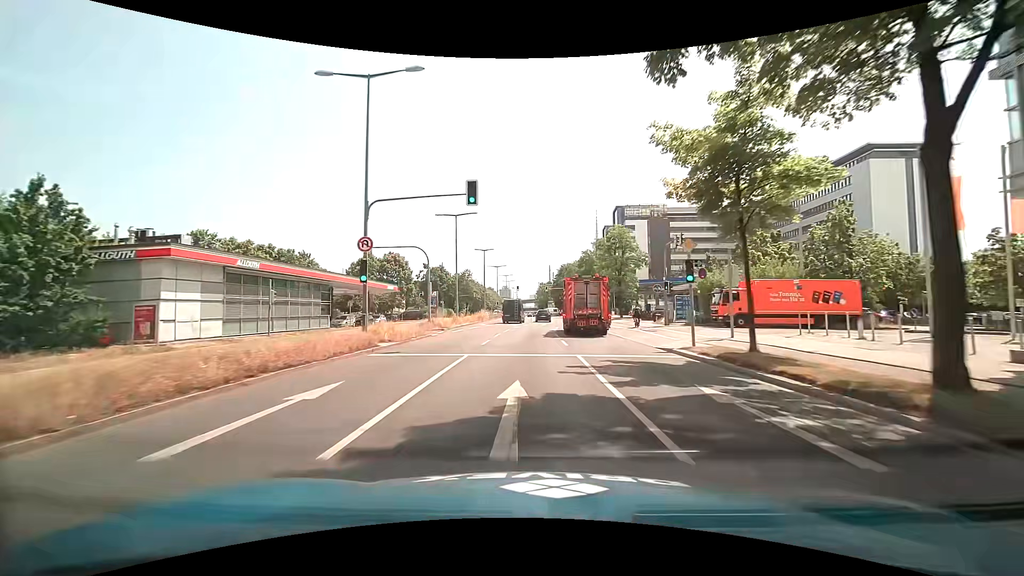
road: primary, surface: asphalt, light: Day
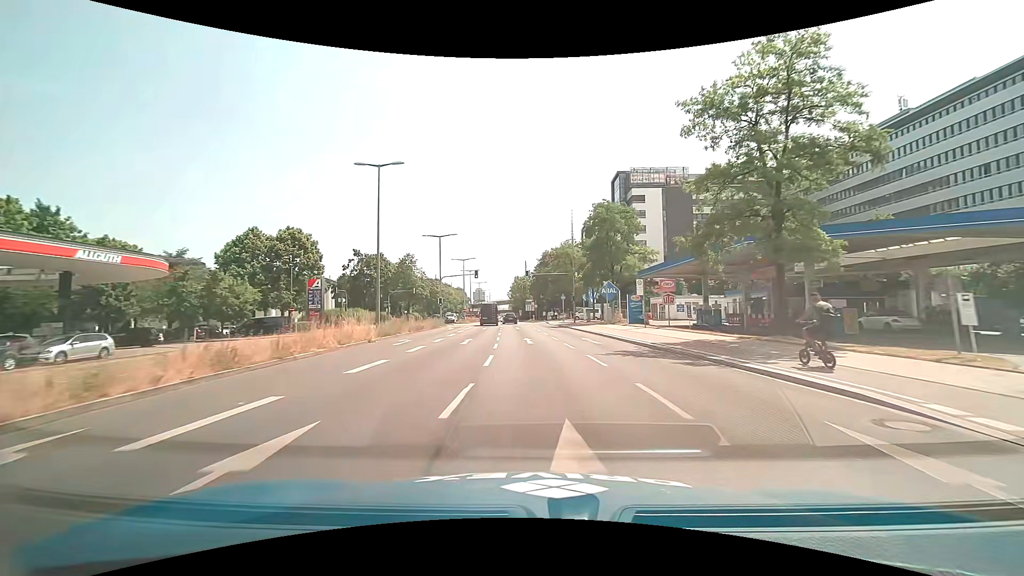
(+0.2, +44.3) m; +3°
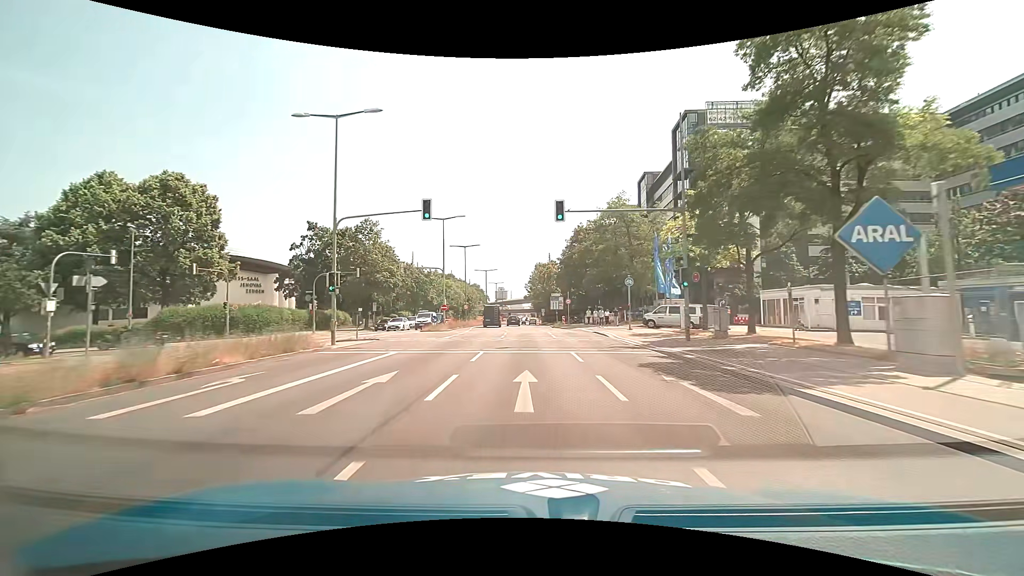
(-0.8, +36.1) m; -3°
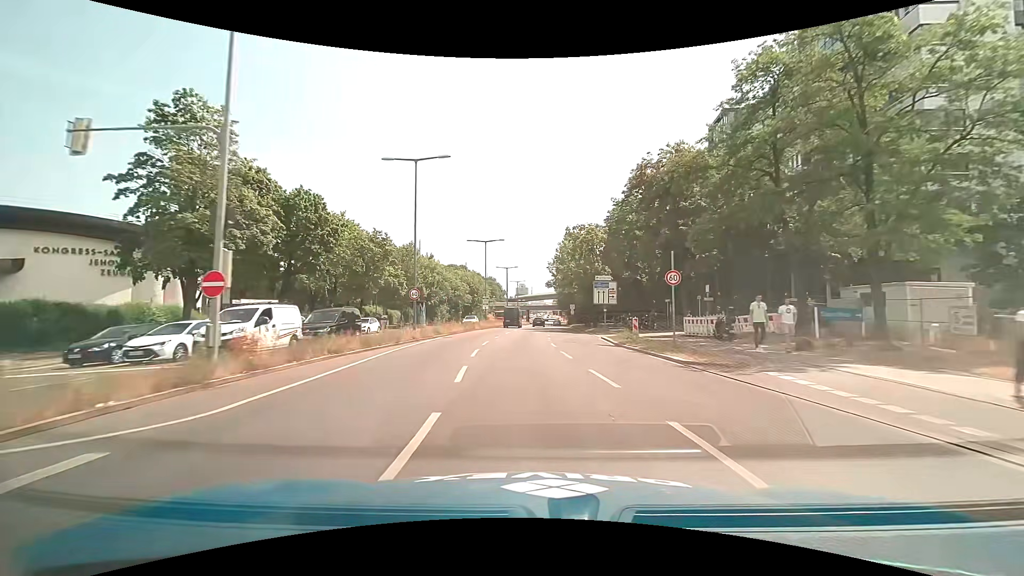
(-0.7, +36.0) m; -2°
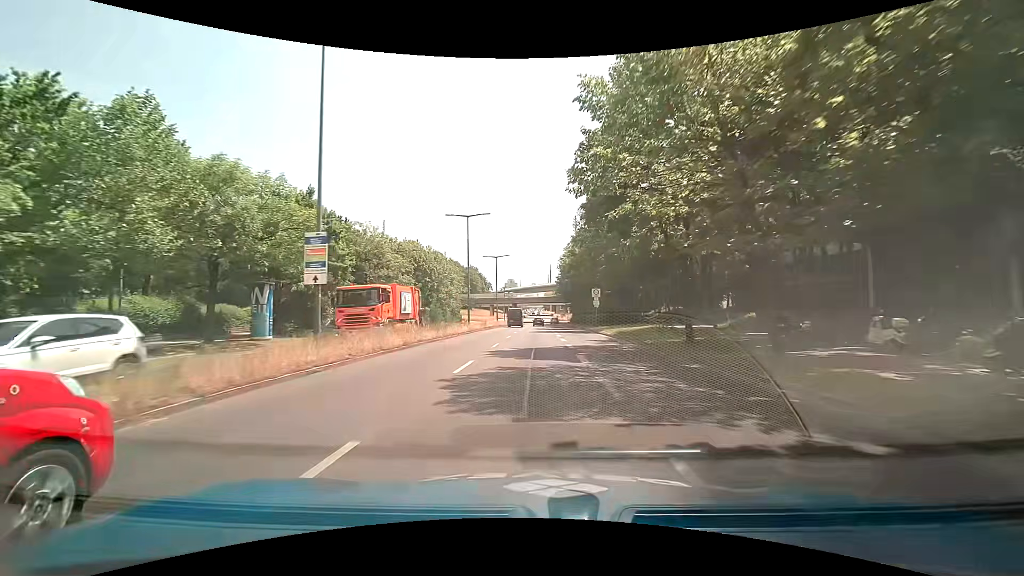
(+0.1, +45.3) m; +1°
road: trunk
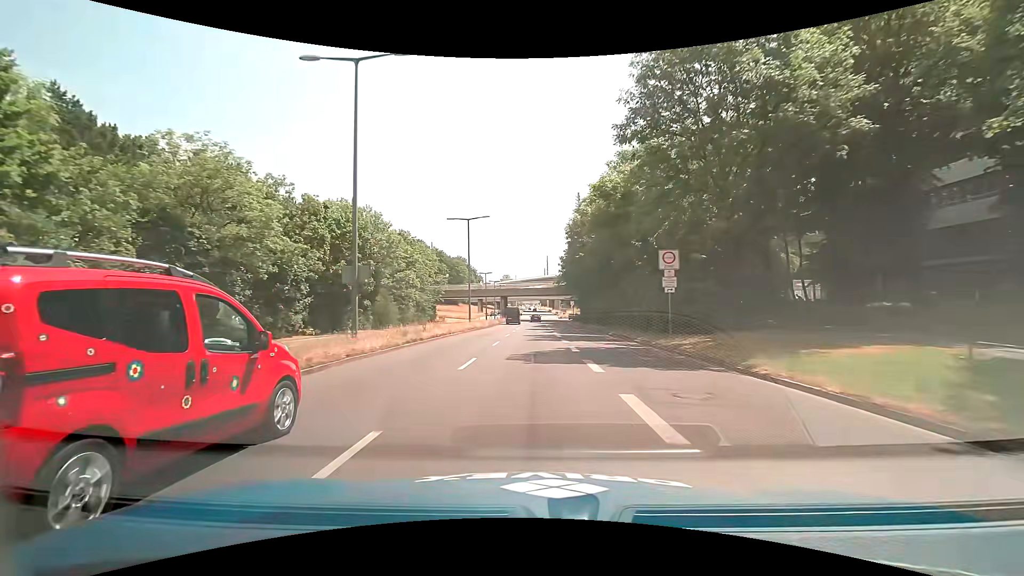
(+0.2, +27.6) m; +1°
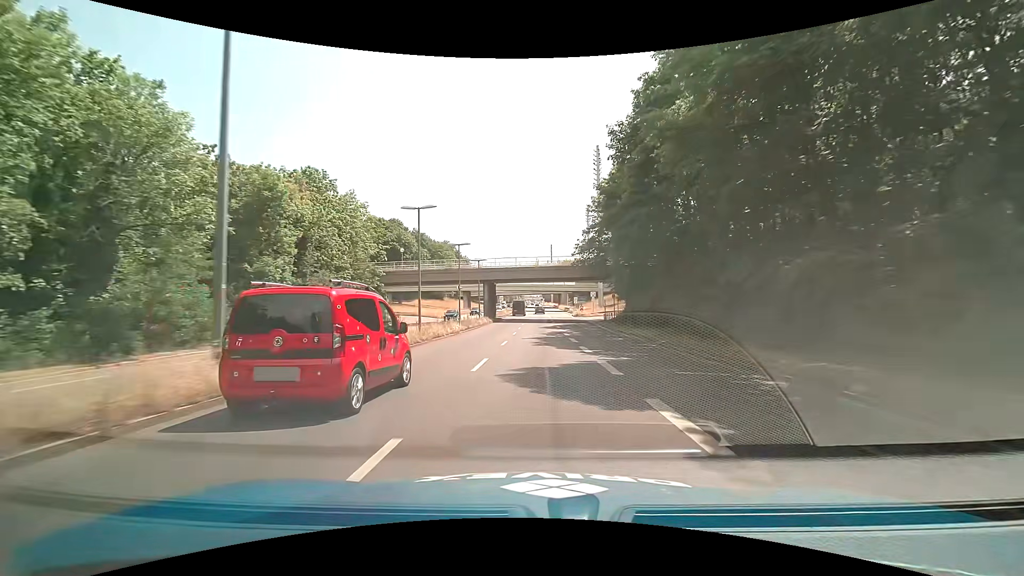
(0.0, +37.7) m; -1°
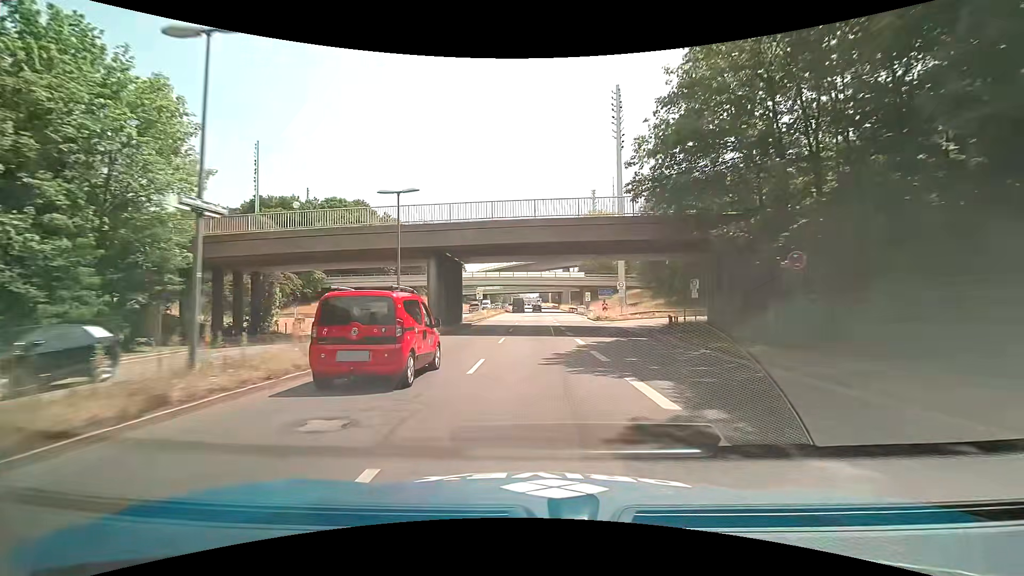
(+0.4, +29.1) m; +1°
(0, +10) (0, +20) (0, +30) (0, +40) (+1, +50) (+1, +60) (+1, +70) (+1, +80) (+1, +90) (+1, +100) m
